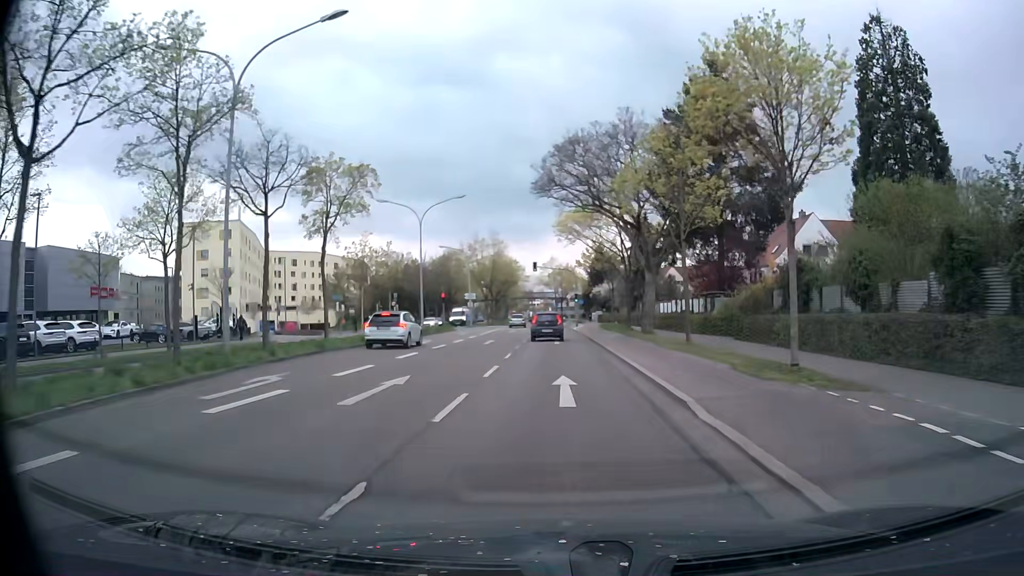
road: primary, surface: asphalt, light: Day
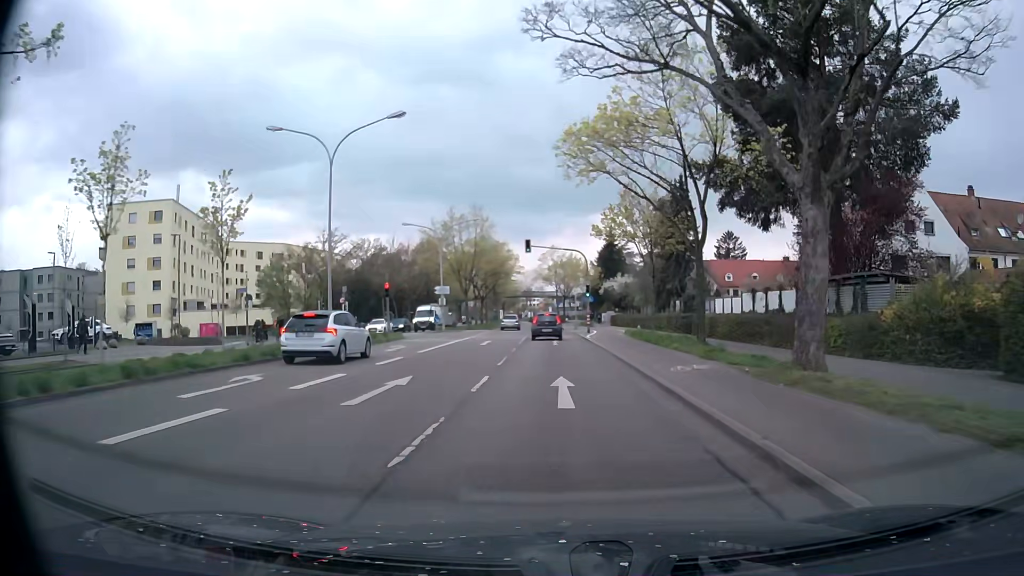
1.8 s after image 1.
(+0.1, +20.6) m; +1°
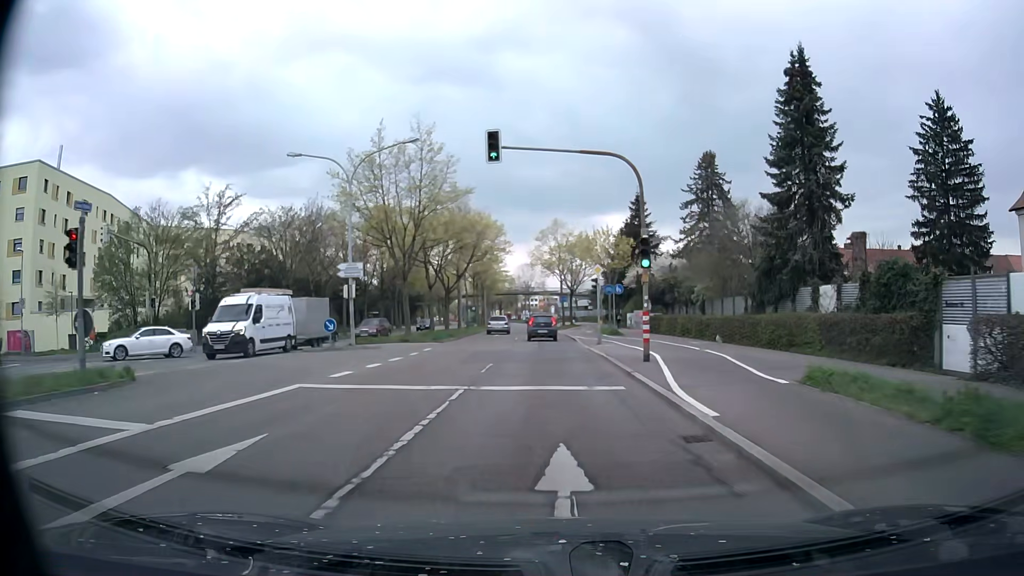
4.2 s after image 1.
(-0.1, +27.7) m; -1°
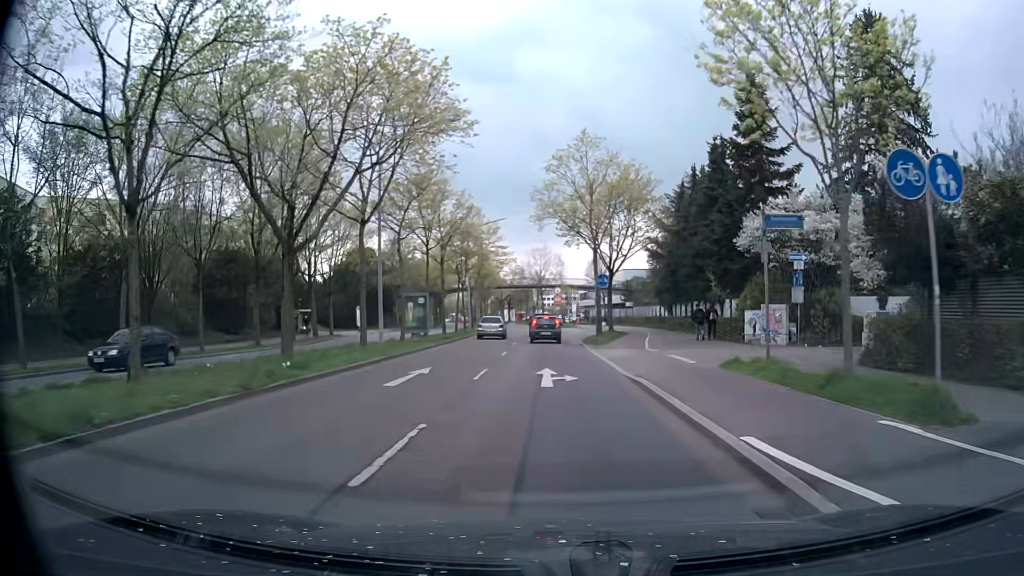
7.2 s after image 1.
(-0.4, +34.1) m; -2°
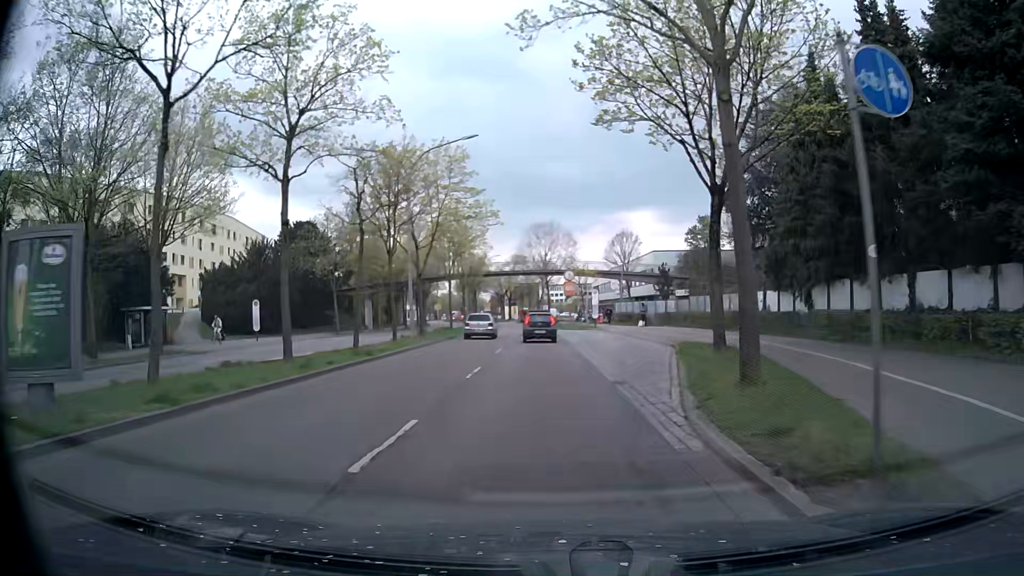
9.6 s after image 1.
(-0.2, +27.1) m; -1°
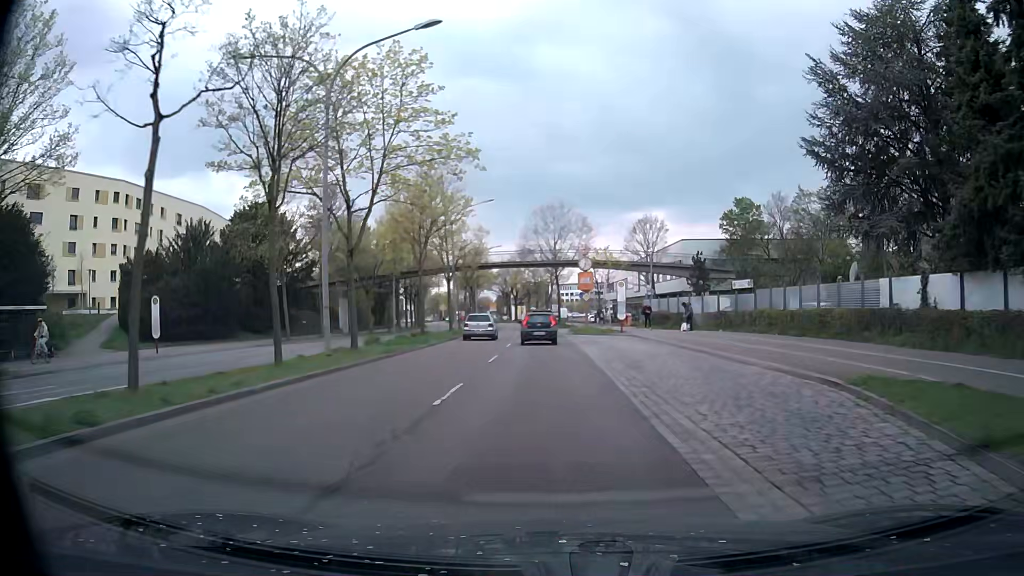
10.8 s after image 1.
(+0.1, +13.5) m; 0°
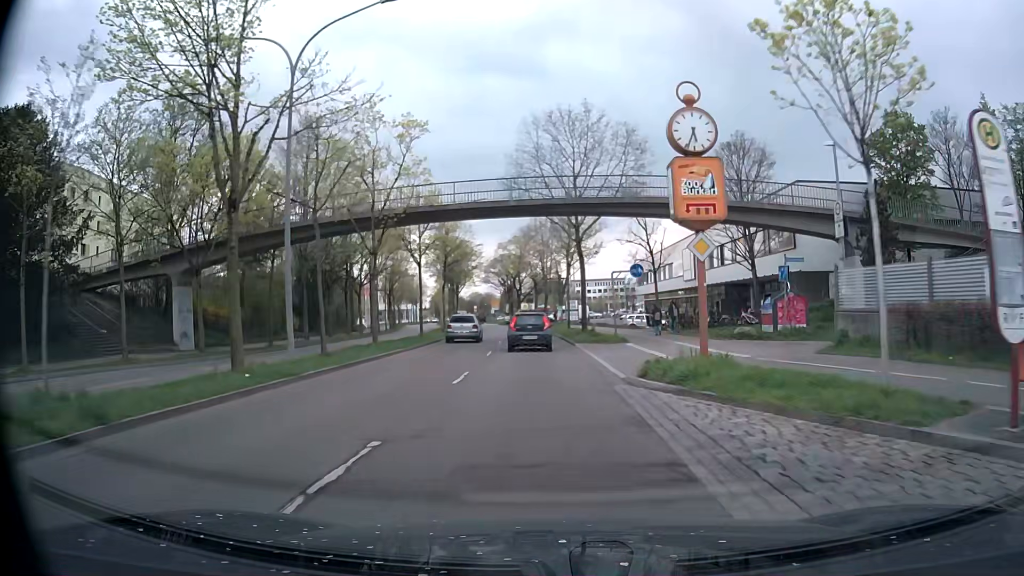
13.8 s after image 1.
(-0.2, +33.4) m; -1°
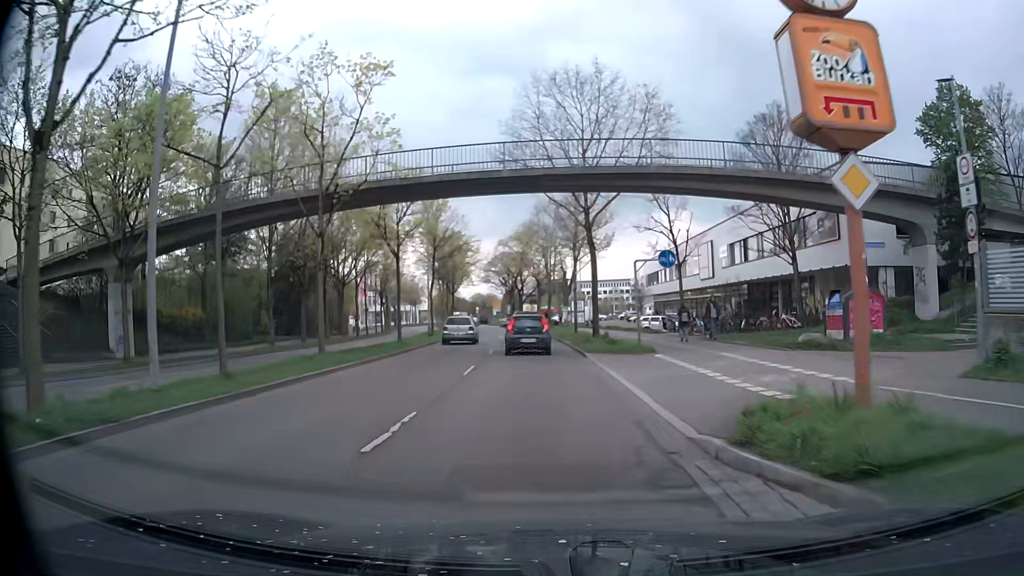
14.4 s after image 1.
(-0.1, +6.6) m; -1°
(0, +10) (0, +20) (-1, +30) (-1, +40) (-2, +50) (-3, +60) (-4, +70) (-5, +80) (-6, +90) (-8, +100) m
